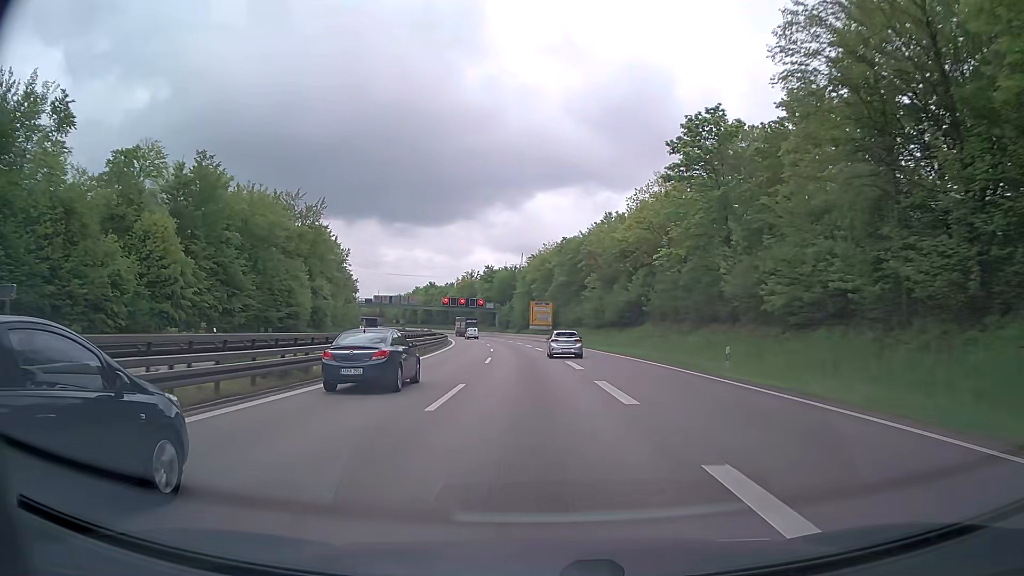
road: trunk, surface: asphalt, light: Day
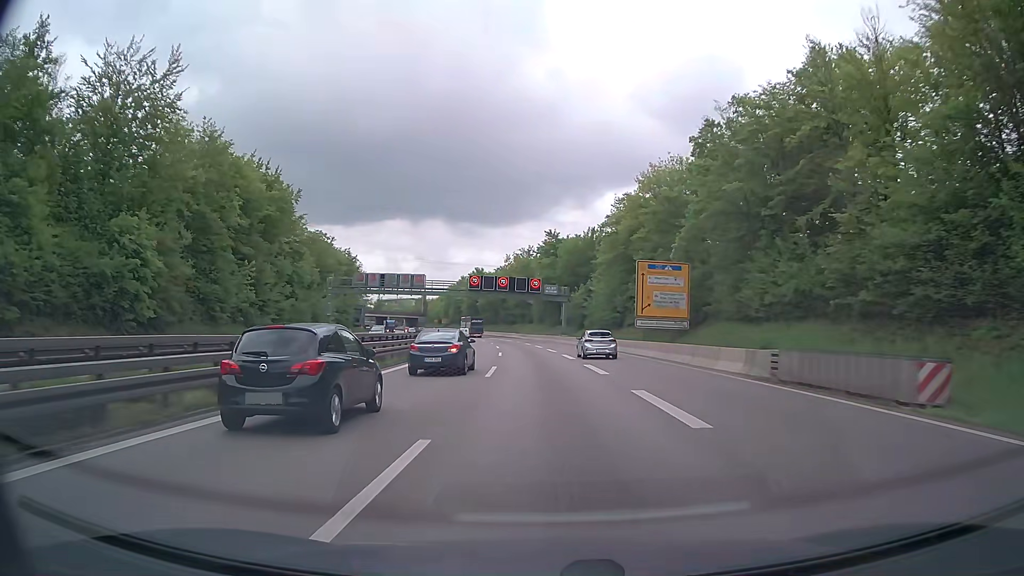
(-3.4, +63.6) m; -6°
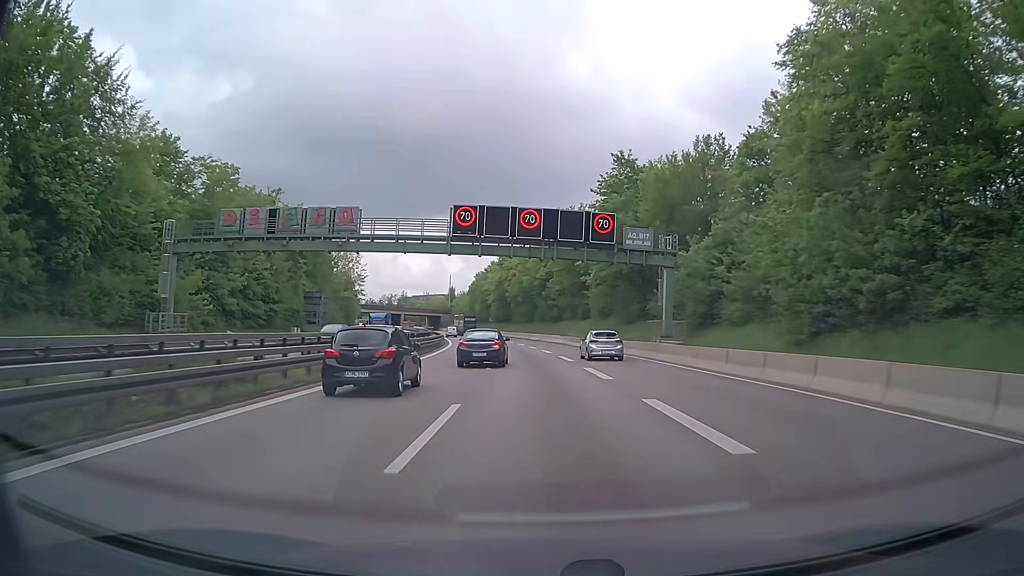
(-1.9, +50.1) m; -4°
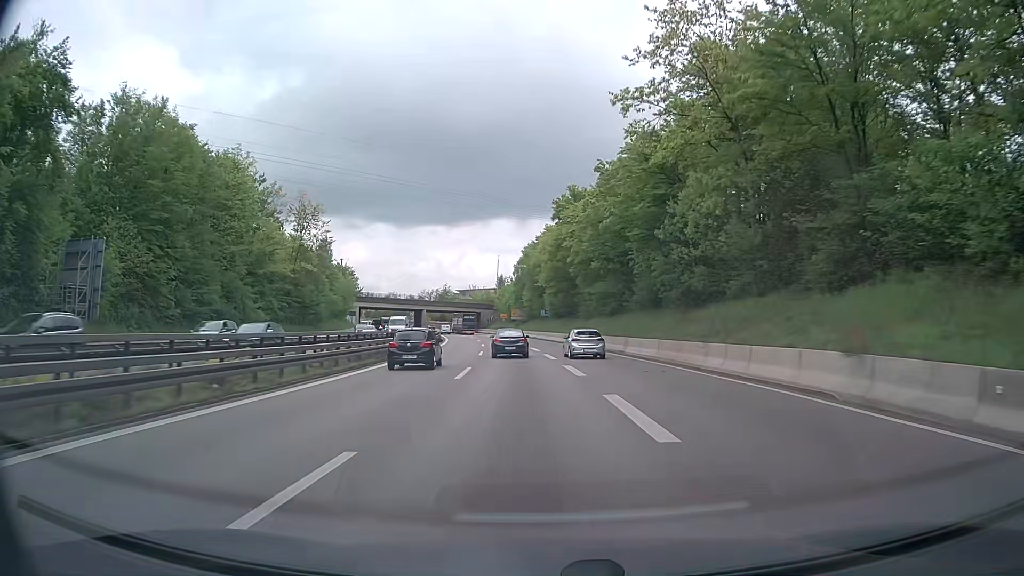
(-2.5, +59.1) m; -6°
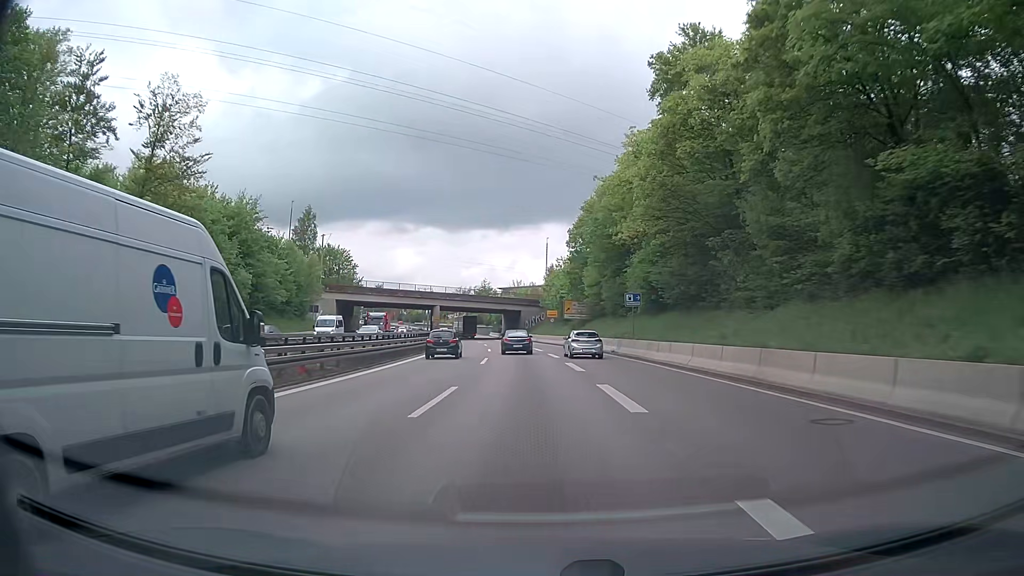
(-2.1, +45.0) m; -5°
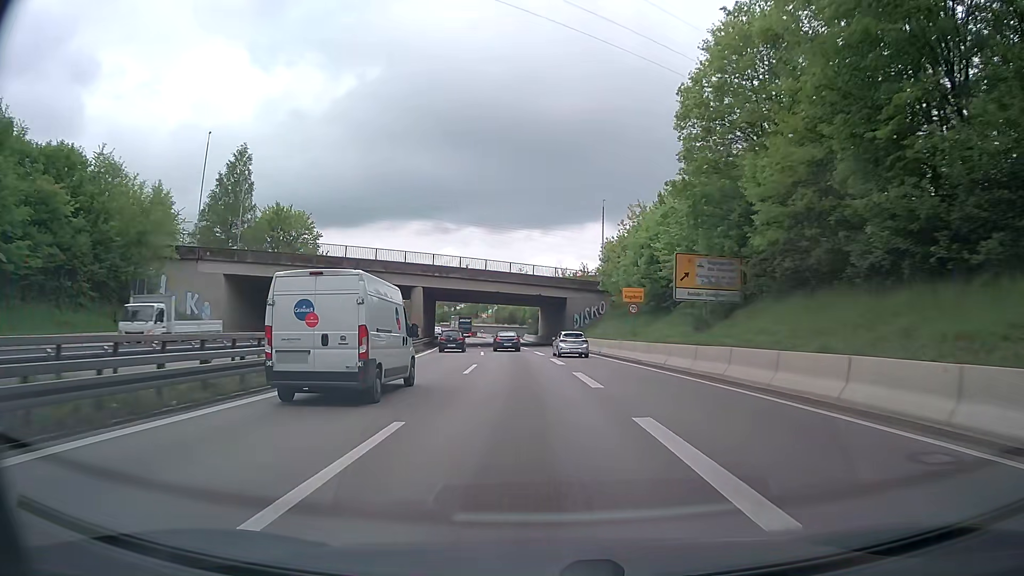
(-1.4, +42.8) m; -4°
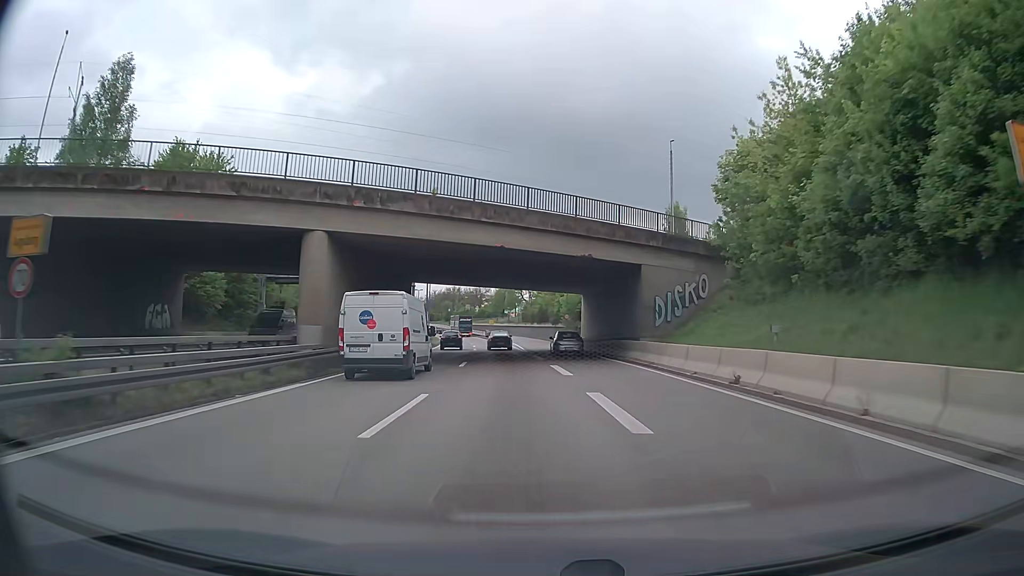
(-0.9, +31.8) m; -3°
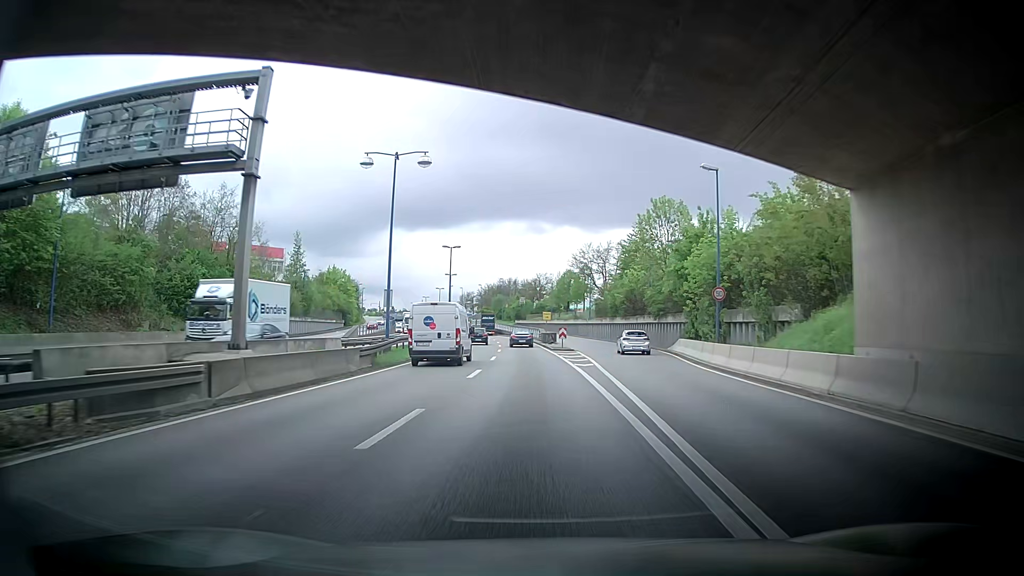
(-1.7, +43.1) m; -2°
(0, +10) (-1, +20) (-1, +30) (-2, +40) (-3, +50) (-5, +60) (-6, +70) (-7, +80) (-9, +89) (-11, +99) m
